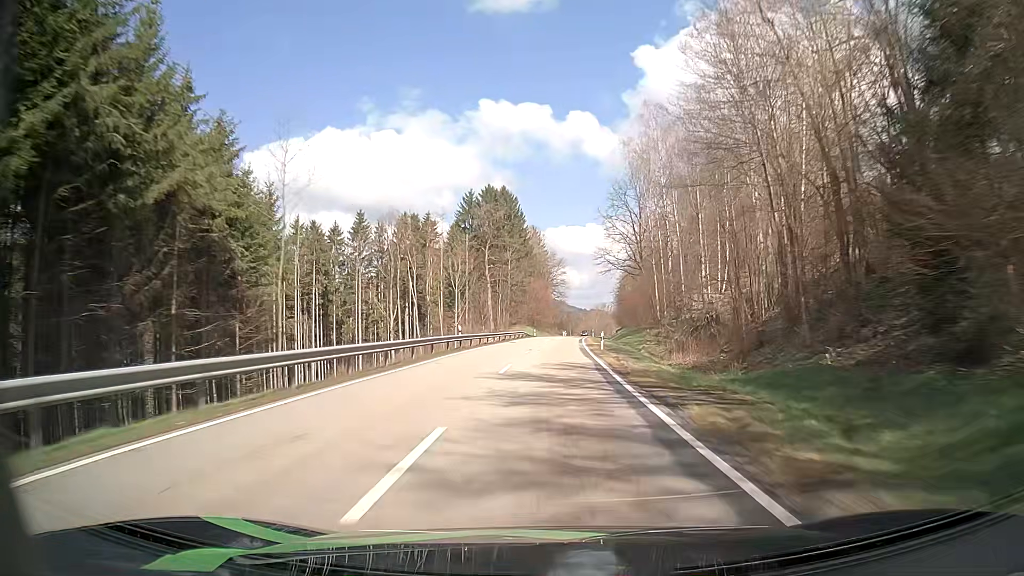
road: secondary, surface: asphalt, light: Day
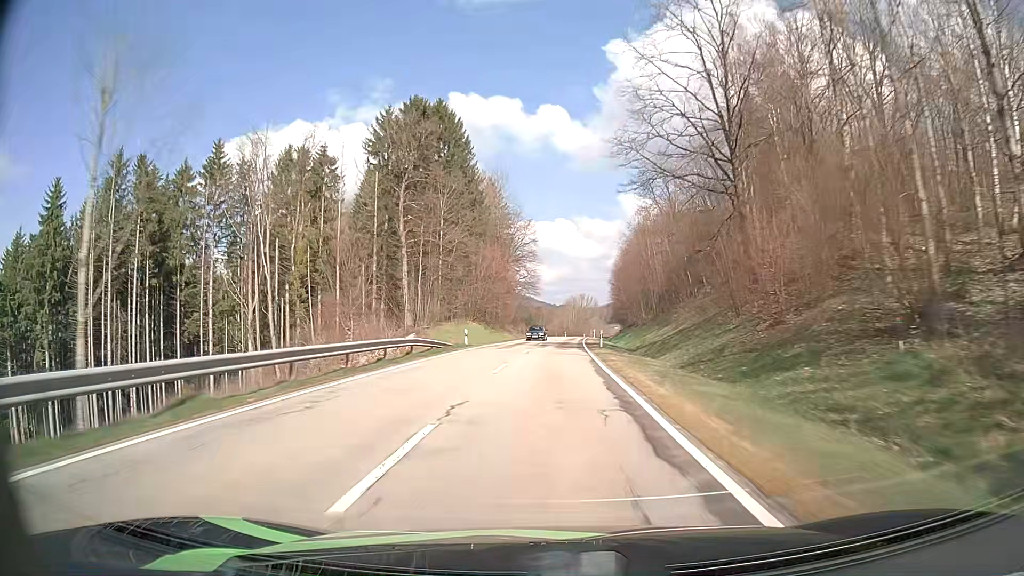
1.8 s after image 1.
(+1.0, +51.7) m; +3°
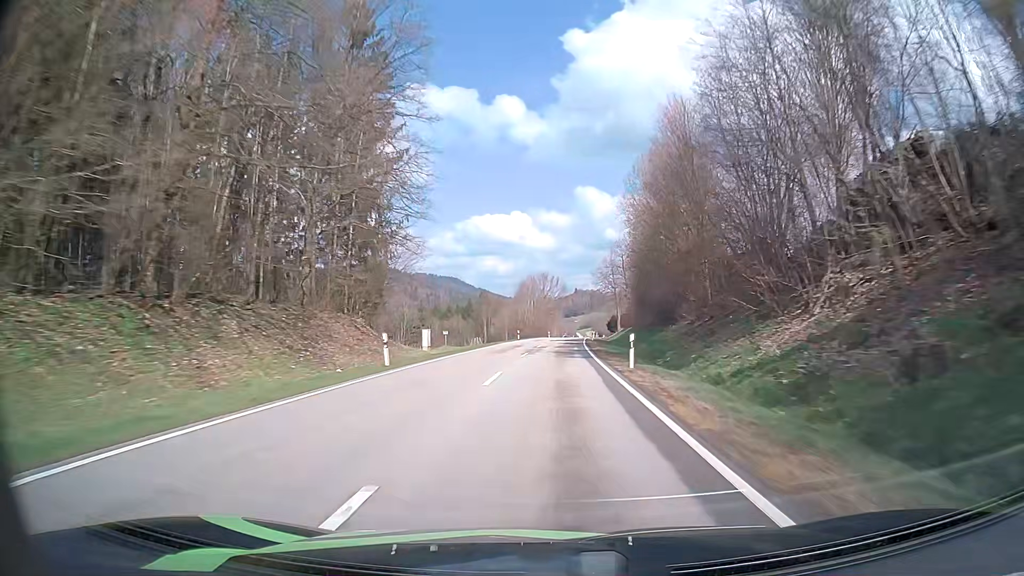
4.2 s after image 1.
(+1.9, +69.0) m; +3°
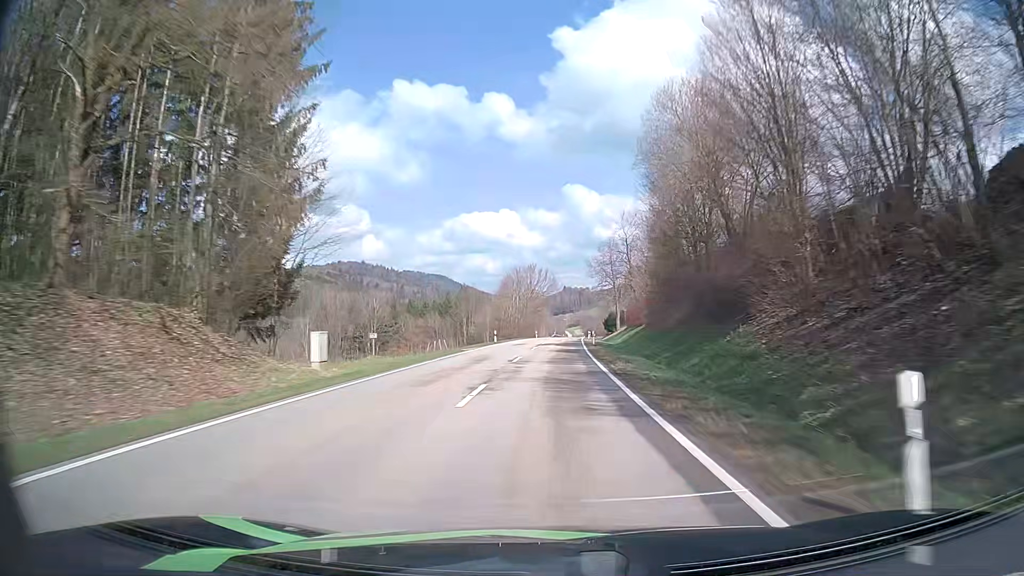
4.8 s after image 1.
(+0.2, +17.4) m; +1°
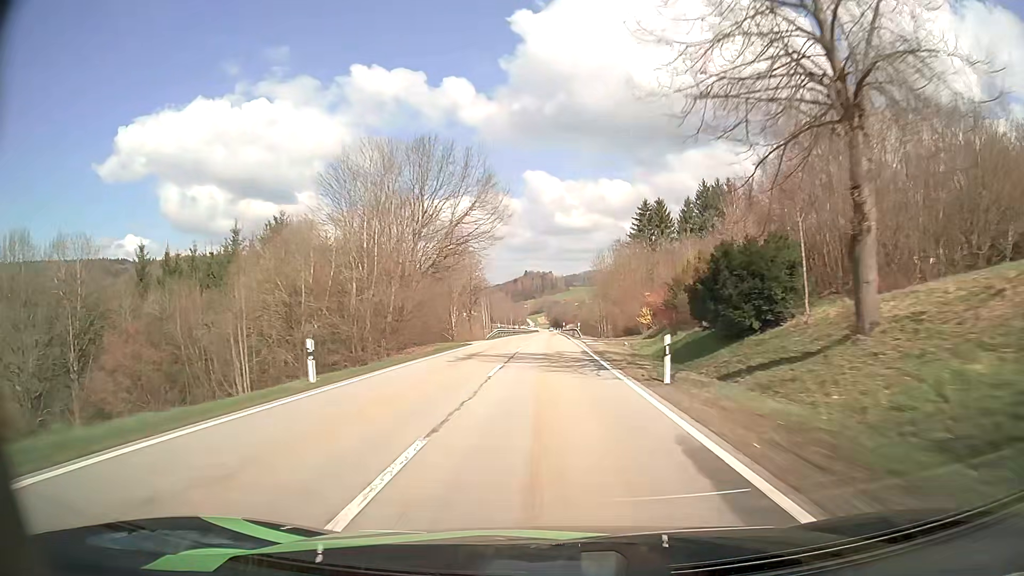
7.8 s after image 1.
(+2.9, +88.1) m; +4°
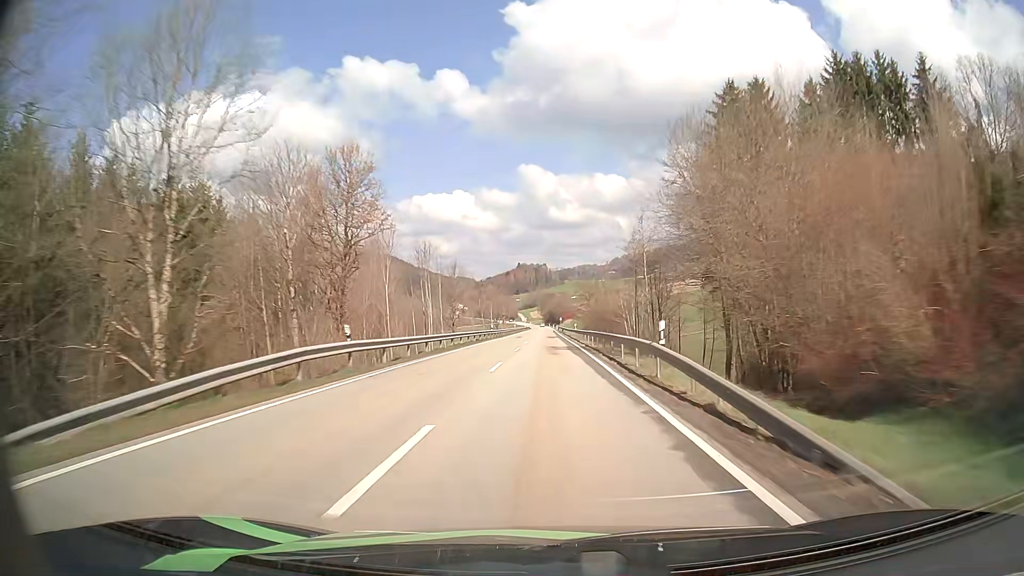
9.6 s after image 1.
(+0.1, +52.2) m; +1°
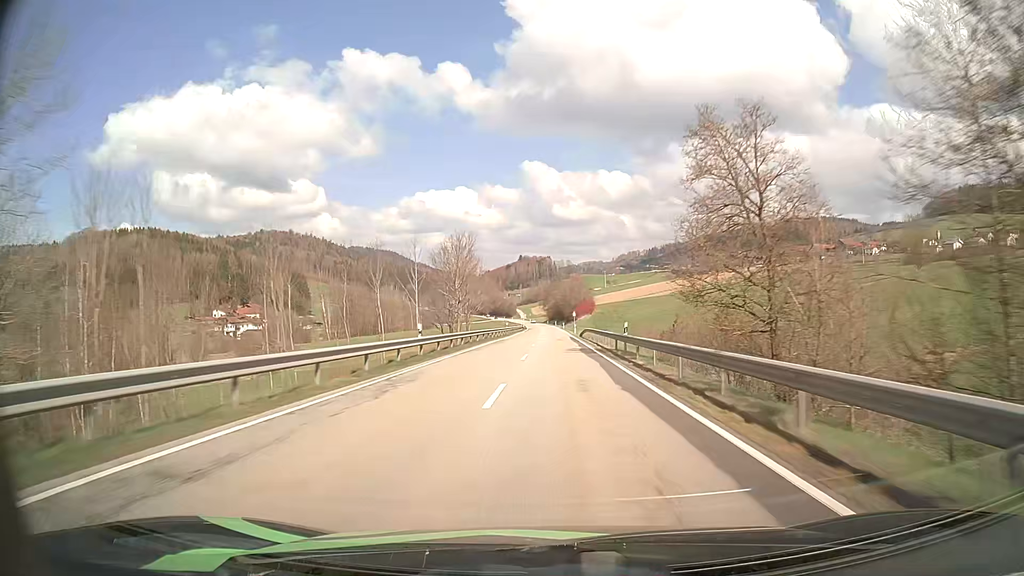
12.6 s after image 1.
(-0.9, +88.7) m; 0°
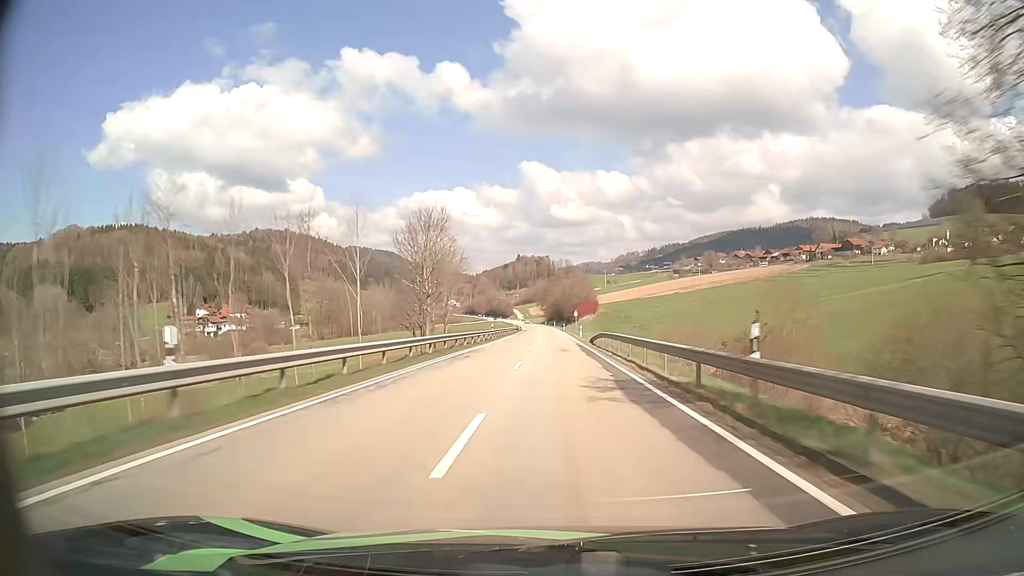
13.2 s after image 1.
(0.0, +18.1) m; 0°
(0, +10) (0, +20) (0, +30) (0, +40) (0, +50) (0, +60) (0, +70) (0, +80) (0, +90) (0, +100) m
